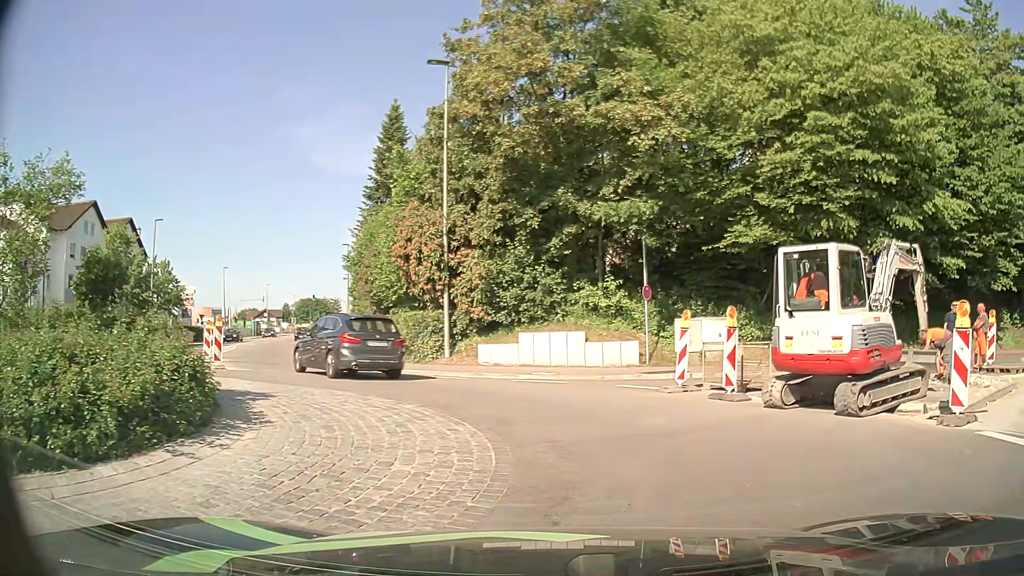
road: tertiary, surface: asphalt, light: Day
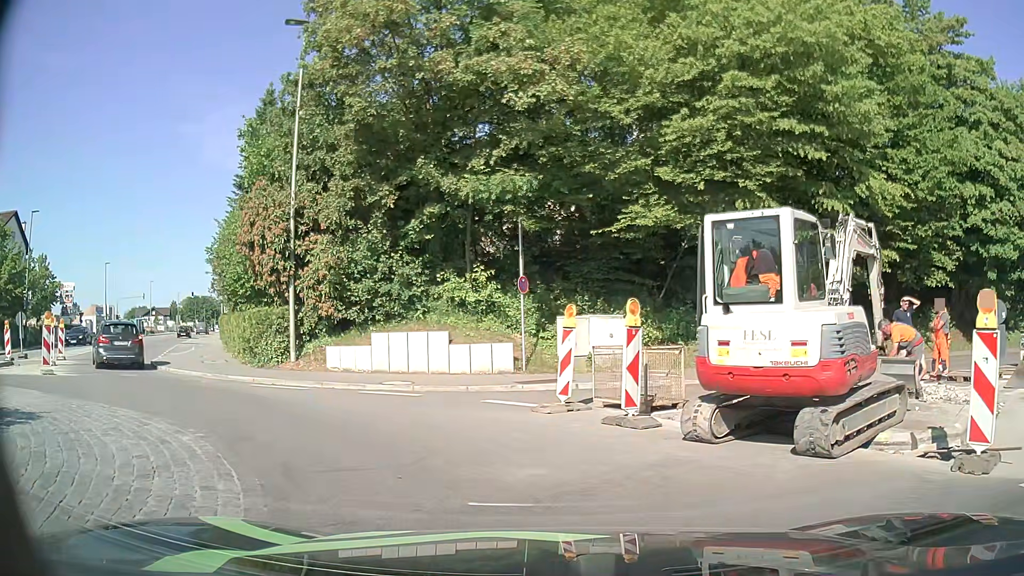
(+0.4, +3.3) m; +11°
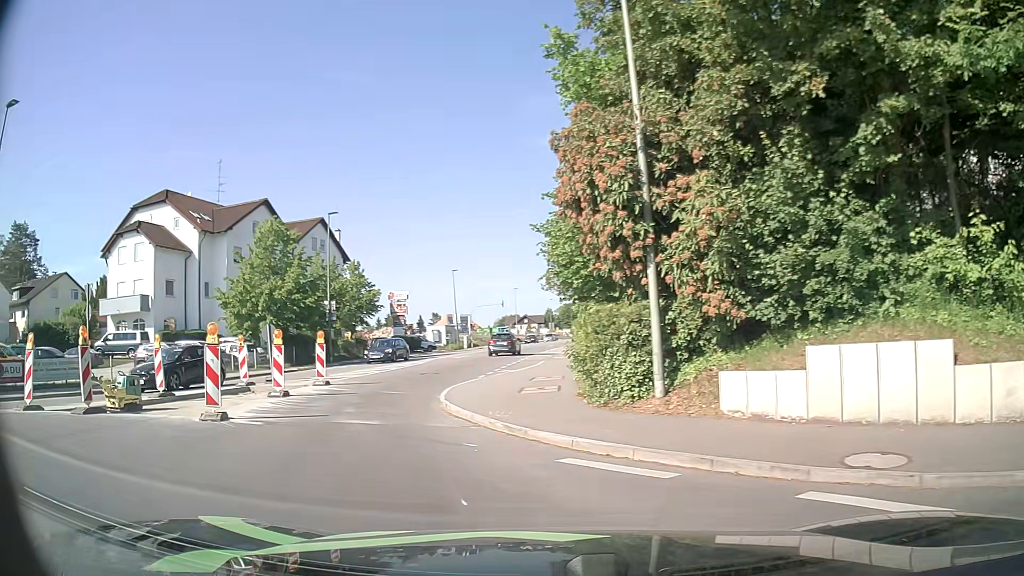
(-1.6, +8.1) m; -31°
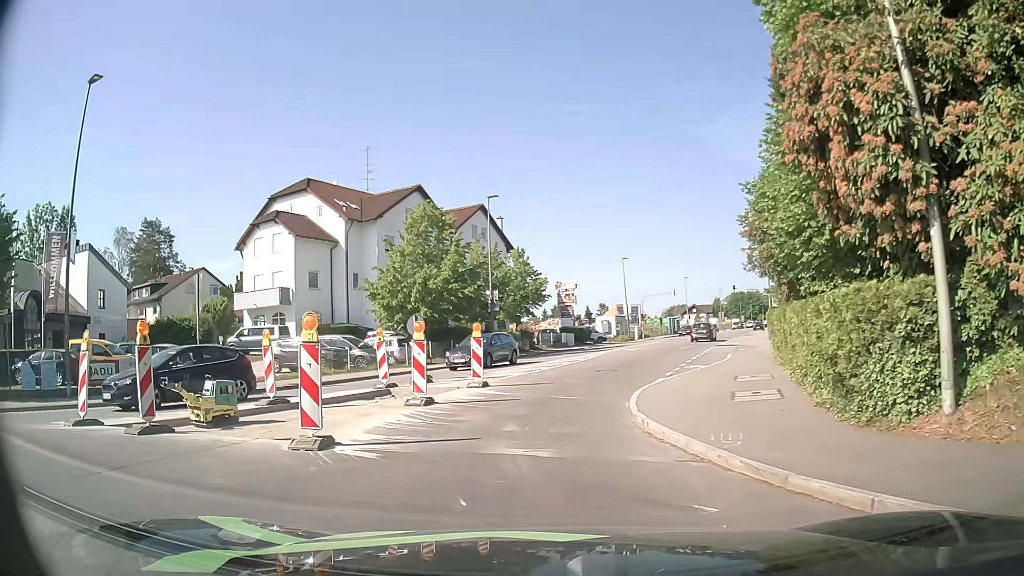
(-0.6, +3.5) m; -16°
(0, +10) (+1, +20) (+4, +29) (+7, +39) (+10, +48) (+14, +58) (+17, +67) (+21, +77) (+24, +86) (+28, +95) m
